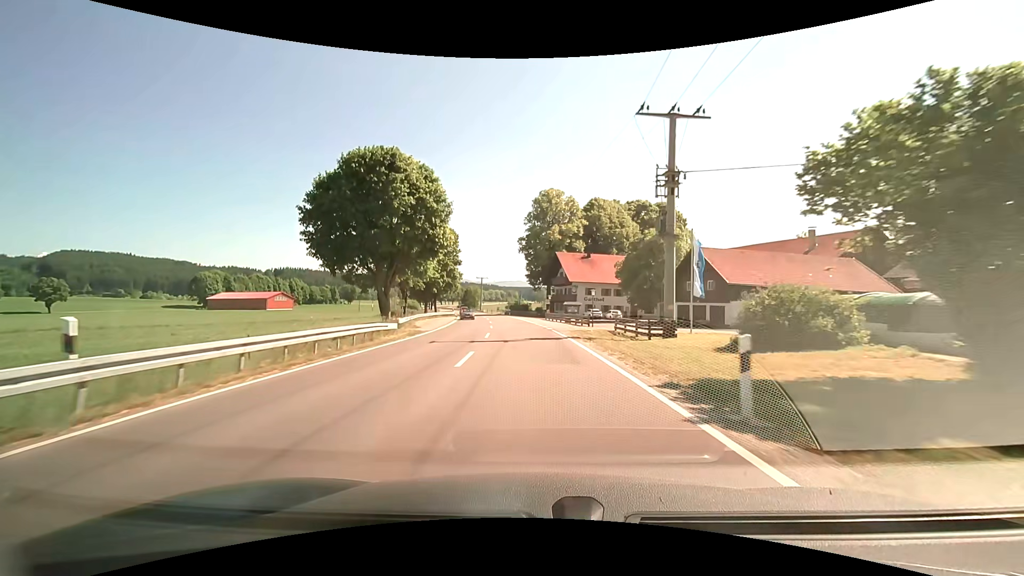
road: primary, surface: asphalt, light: Day
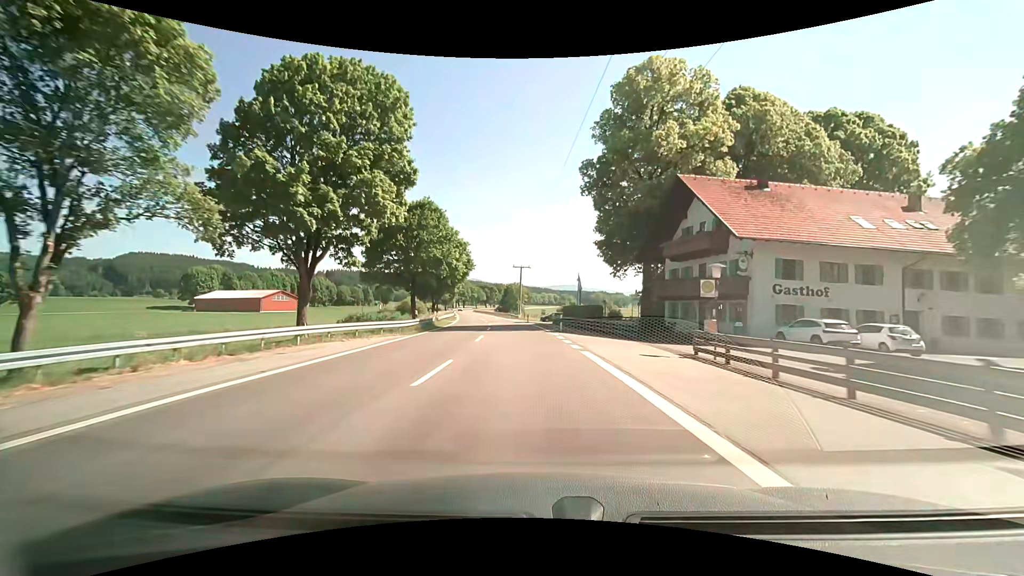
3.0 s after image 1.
(-1.7, +50.7) m; -4°
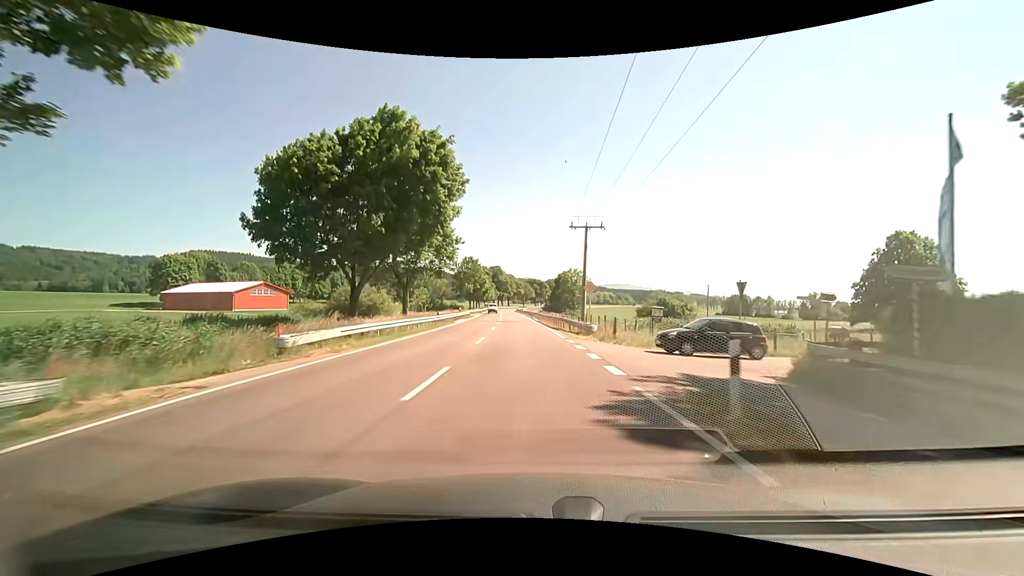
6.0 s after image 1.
(-3.0, +49.8) m; -5°
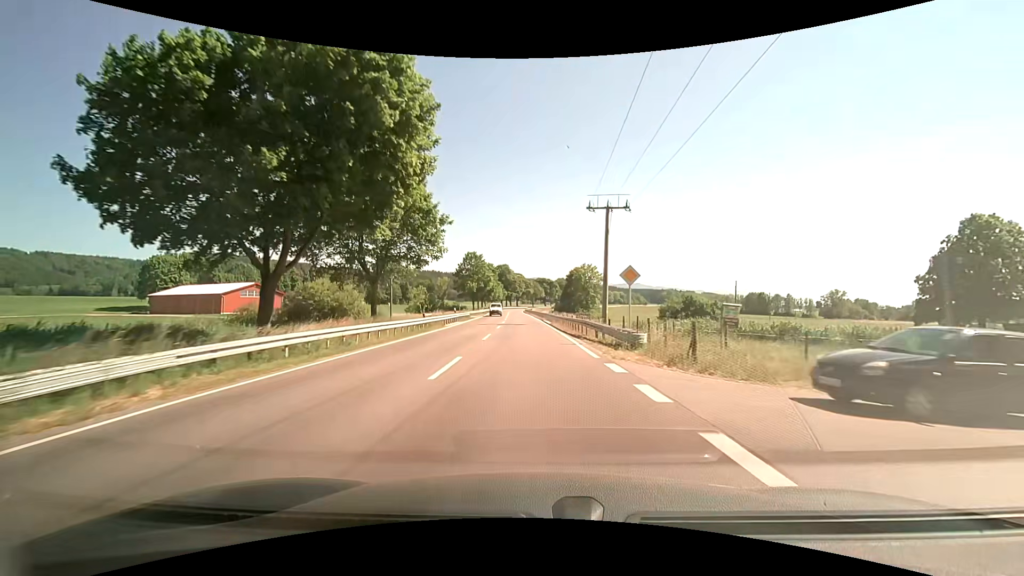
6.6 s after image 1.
(-0.2, +10.0) m; -2°
(0, +10) (0, +20) (0, +30) (0, +40) (-1, +50) (-1, +60) (-2, +70) (-3, +80) (-4, +90) (-4, +100) m
